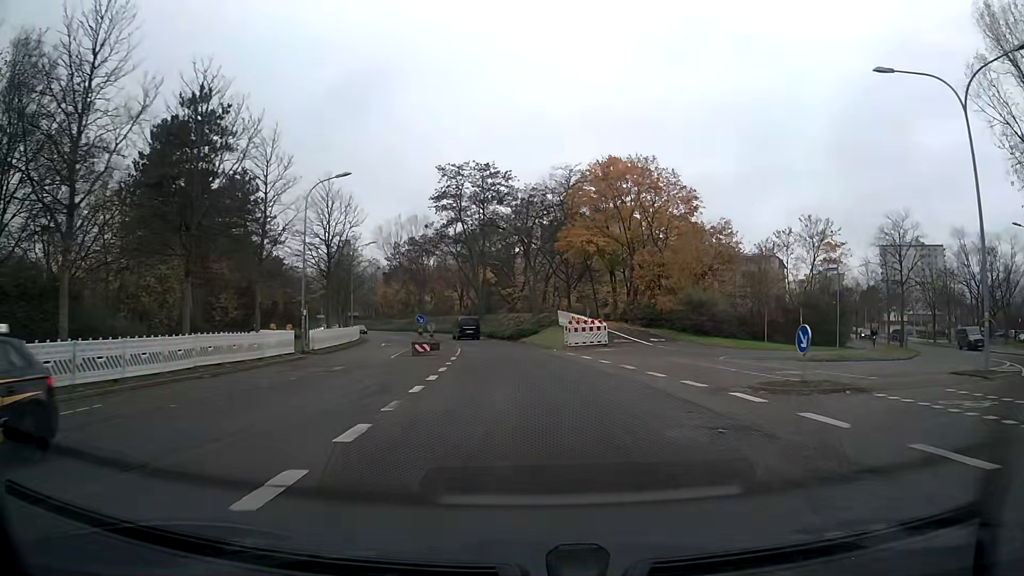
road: tertiary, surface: asphalt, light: Day
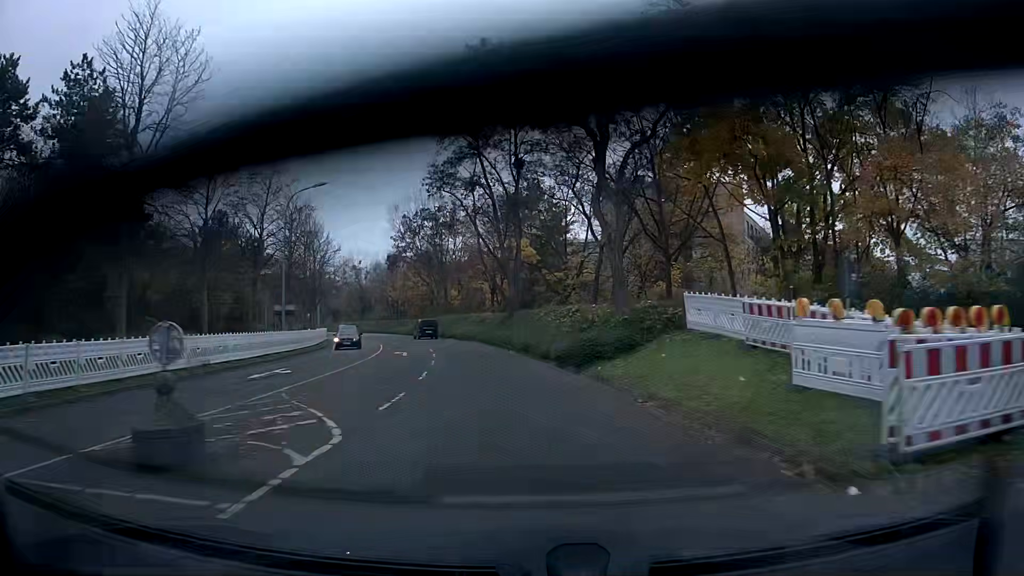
(-0.9, +29.0) m; -4°
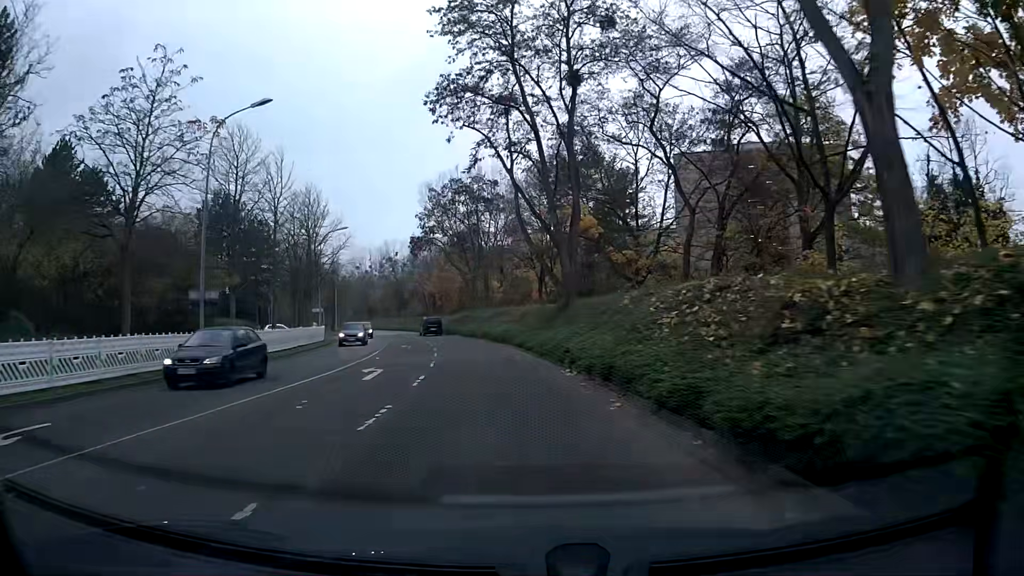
(-0.6, +14.9) m; -5°
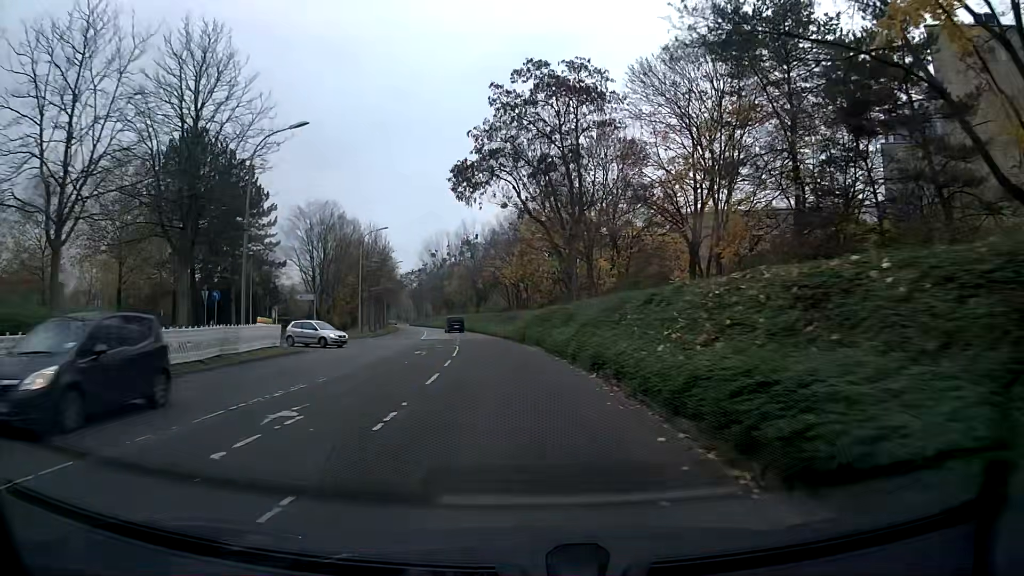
(-2.2, +30.3) m; -8°
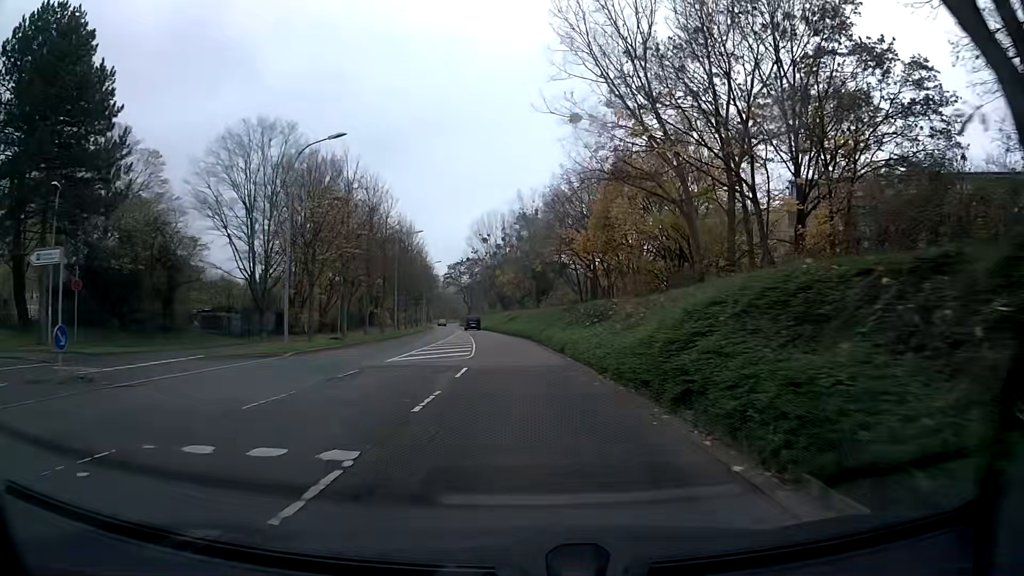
(-1.5, +30.0) m; -6°
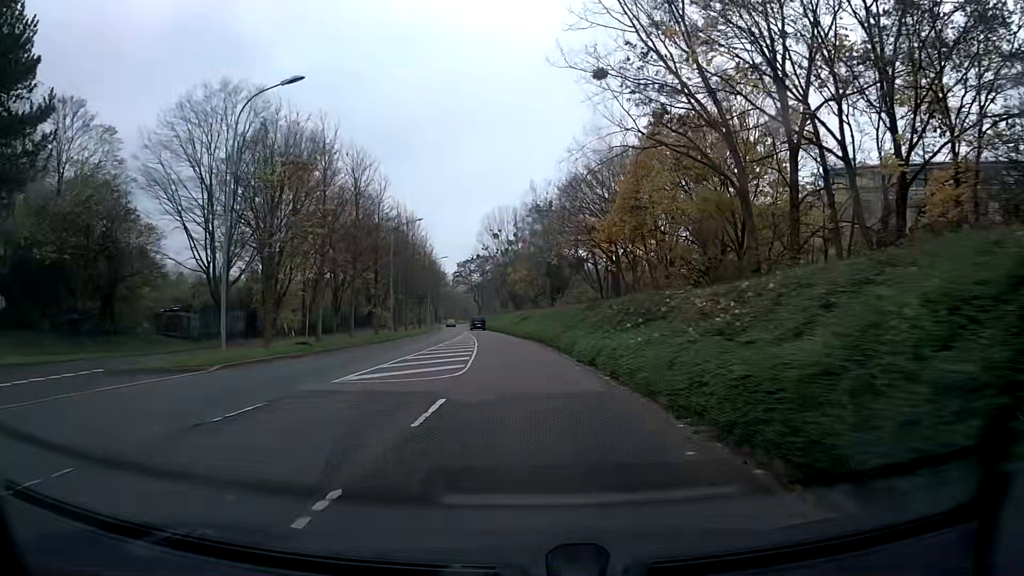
(-0.1, +7.5) m; -1°
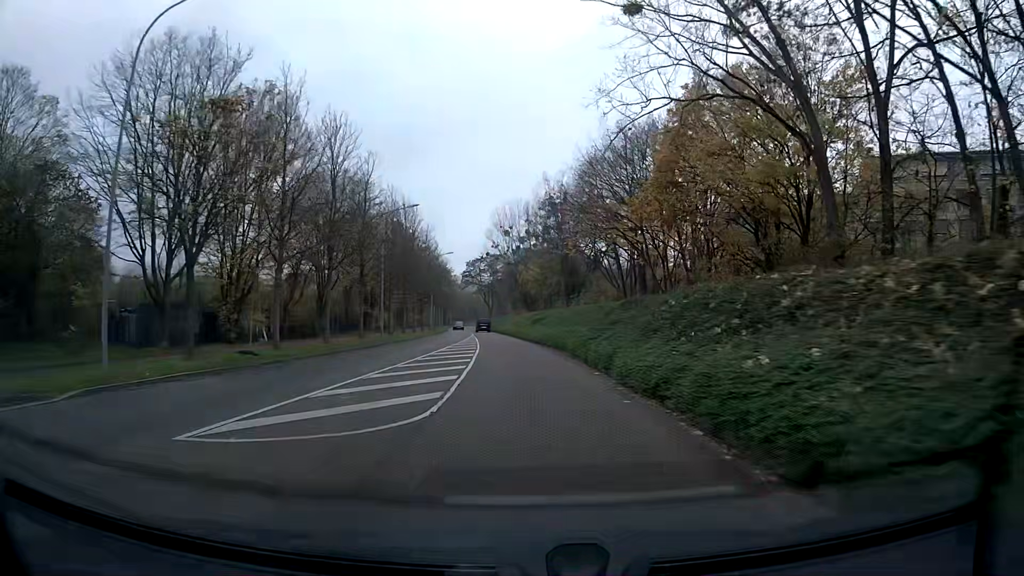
(-0.1, +7.5) m; -1°
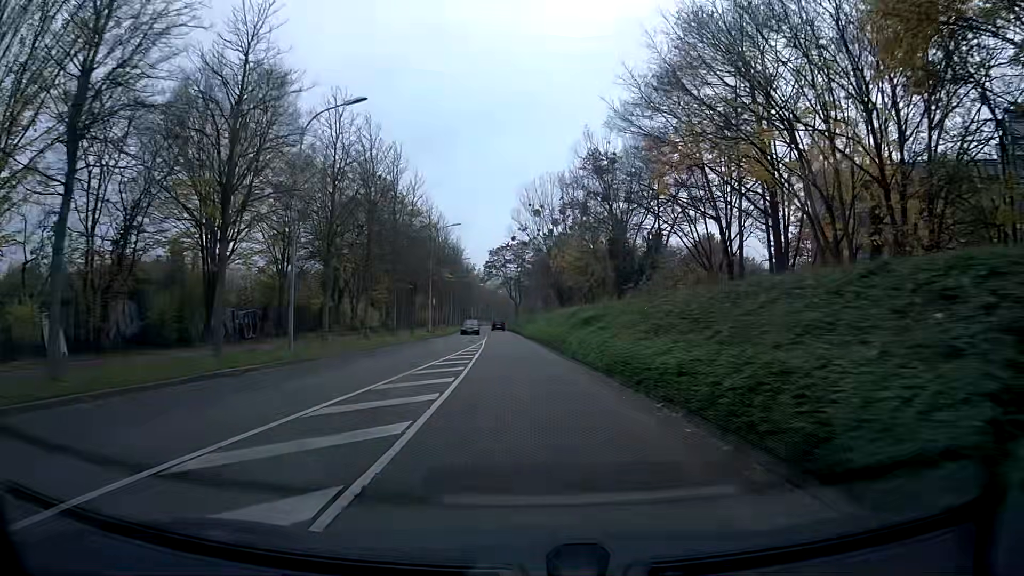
(-0.5, +22.5) m; -3°
(0, +10) (0, +20) (-1, +30) (-1, +40) (-2, +50) (-2, +60) (-3, +70) (-3, +80) (-4, +90) (-4, +100) m
